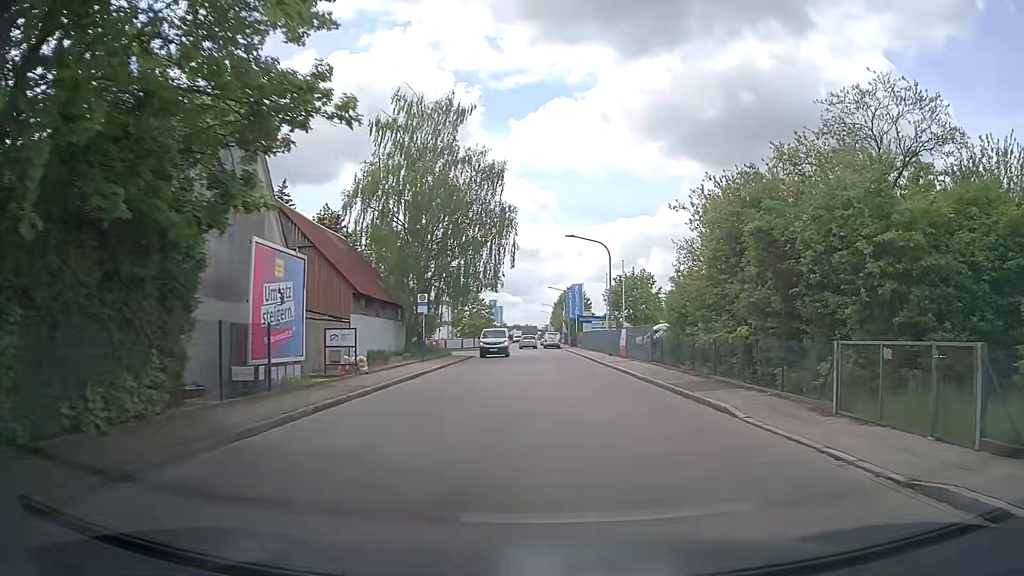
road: residential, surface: asphalt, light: Day
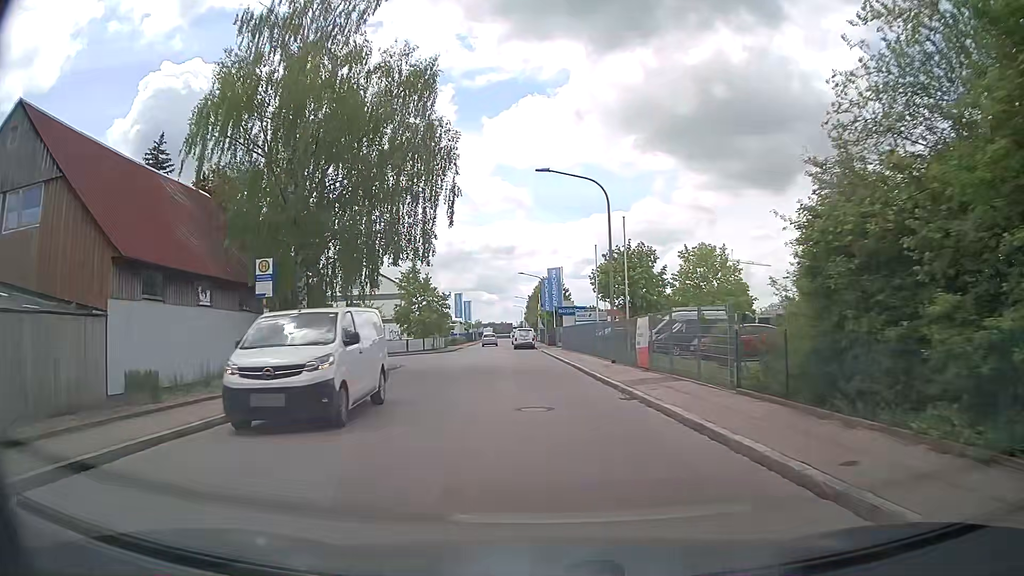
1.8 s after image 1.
(+0.6, +16.8) m; +2°
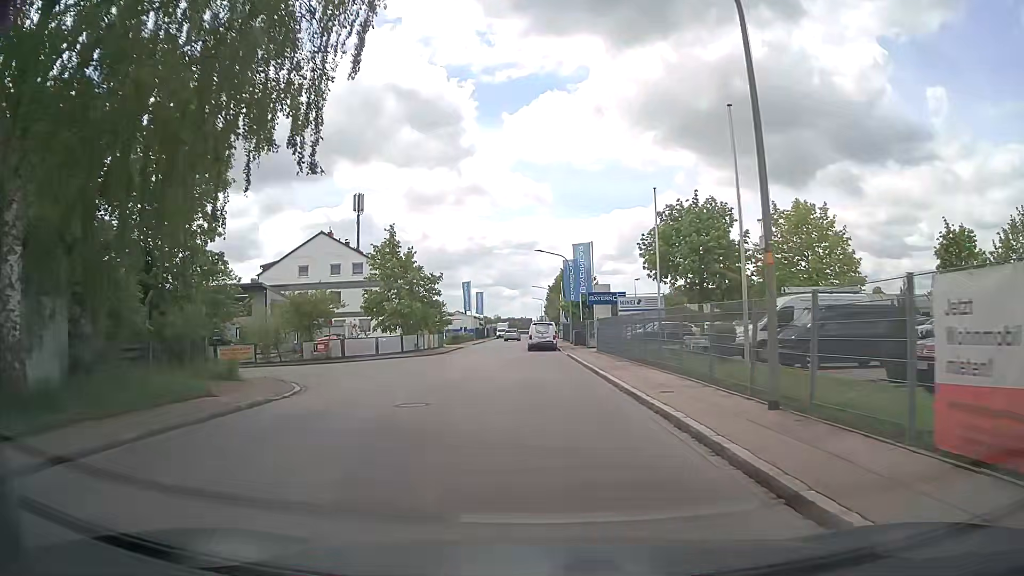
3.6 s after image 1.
(-0.2, +16.3) m; -2°
(0, +10) (0, +20) (-4, +29) (-13, +32) (-23, +31) (-33, +30) (-43, +30) (-53, +29) (-63, +29) (-73, +28) m
